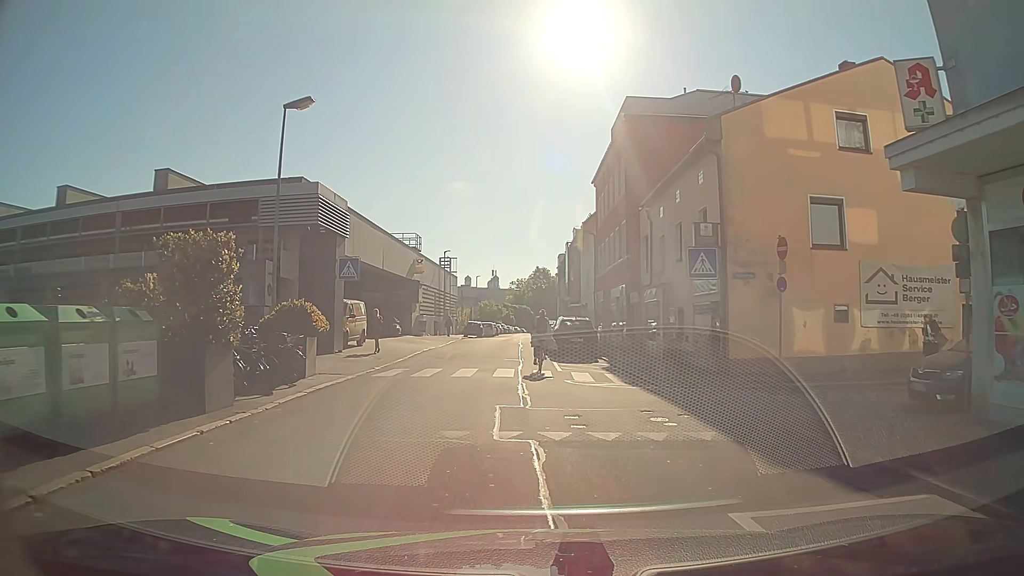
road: residential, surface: asphalt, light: Day
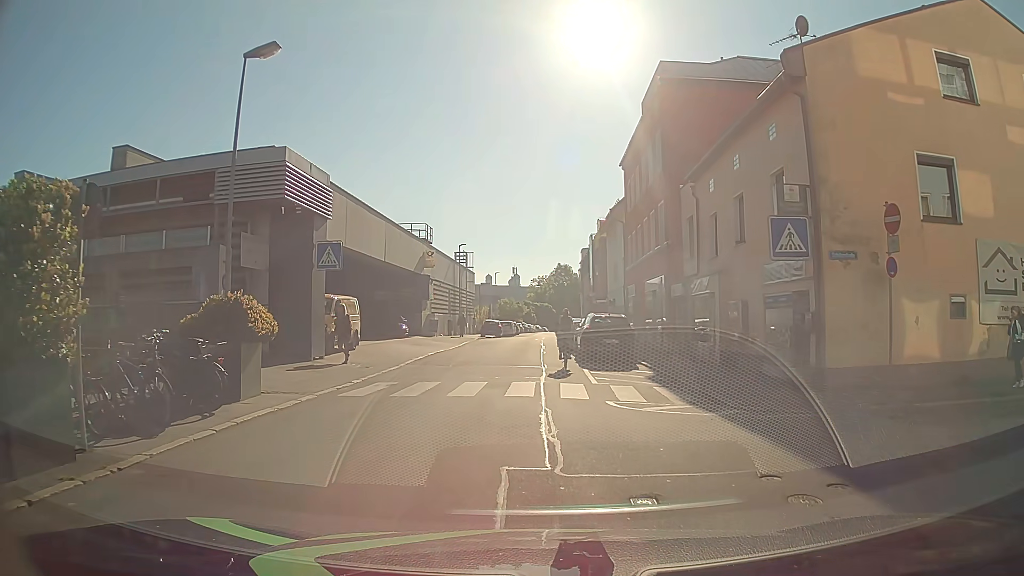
(-0.1, +4.6) m; -1°
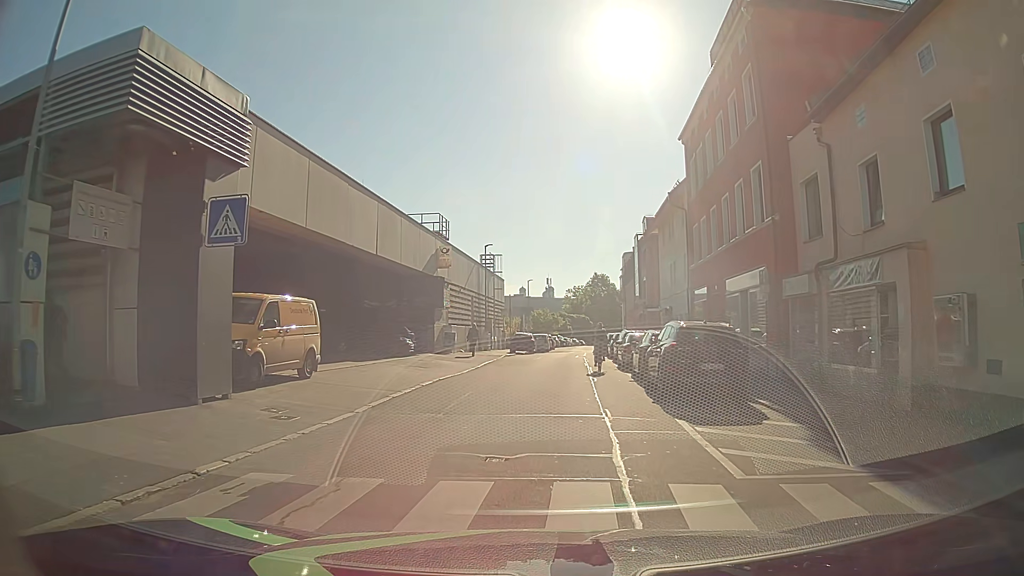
(-0.3, +8.9) m; -3°
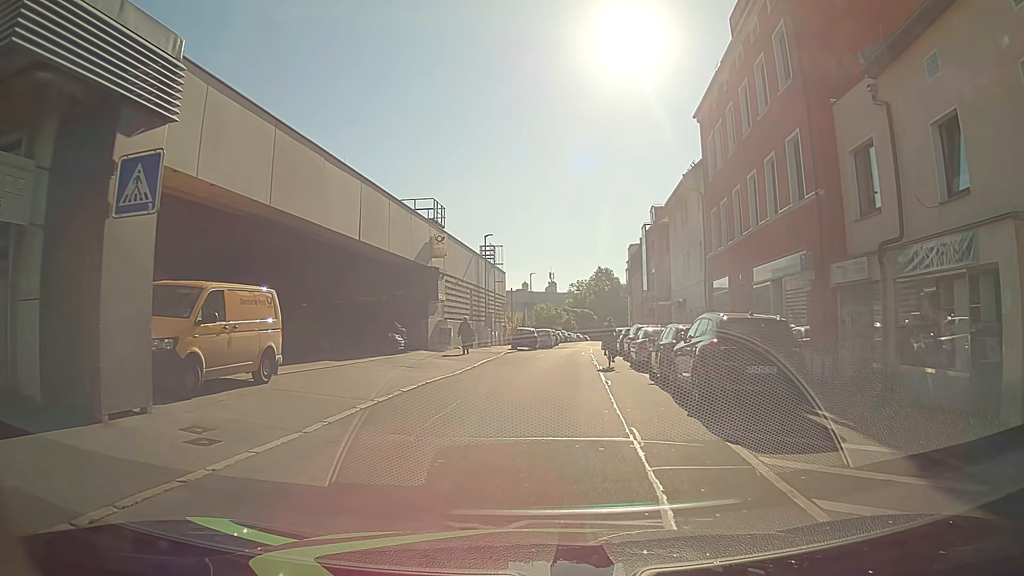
(0.0, +3.0) m; -1°
(0, +10) (+1, +20) (+2, +30) (+2, +40) (+4, +50) (+5, +60) (+6, +70) (+7, +80) (+9, +89) (+12, +99) m
